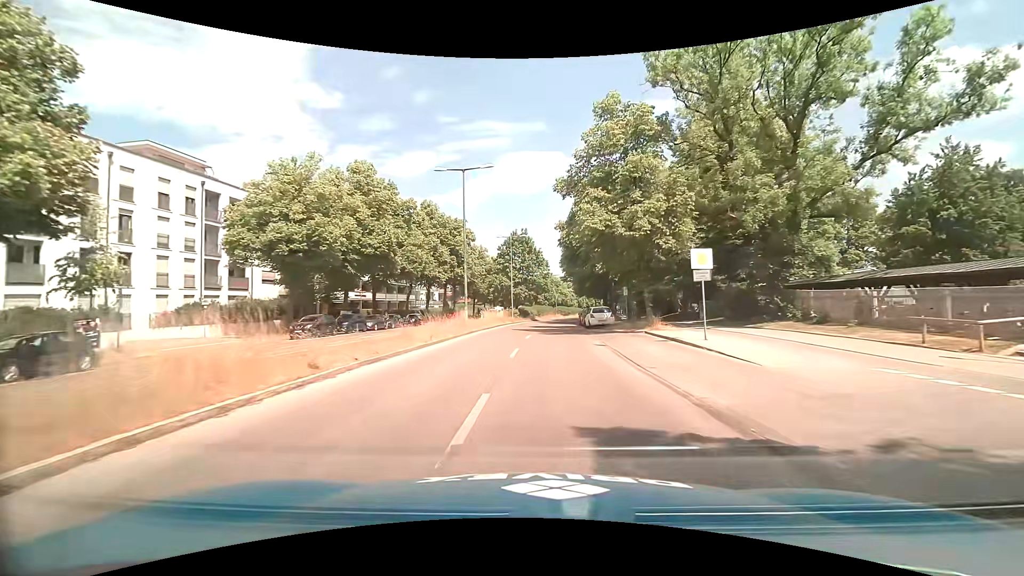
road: residential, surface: asphalt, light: Day
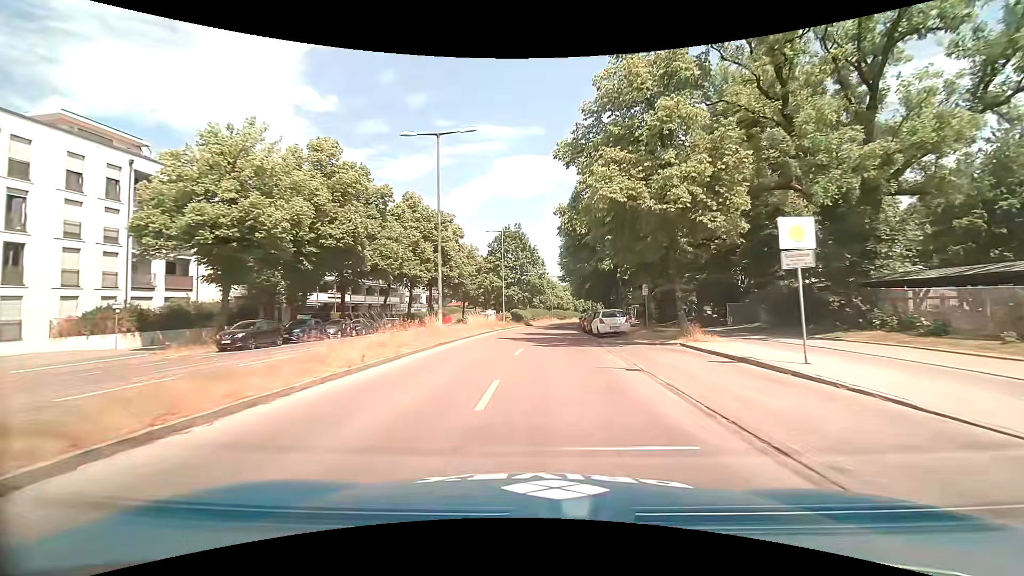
(0.0, +7.3) m; 0°
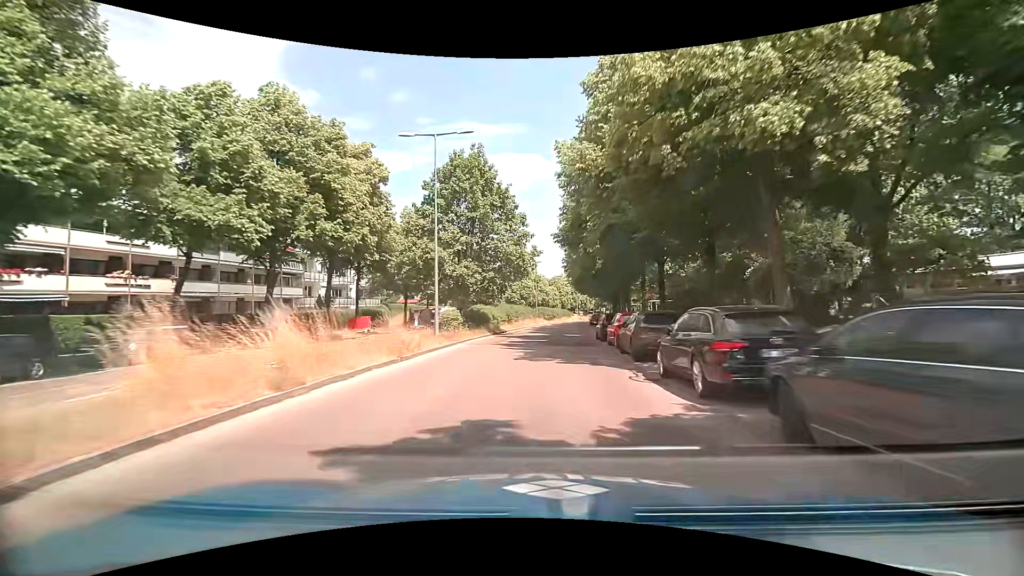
(+0.8, +29.7) m; +2°
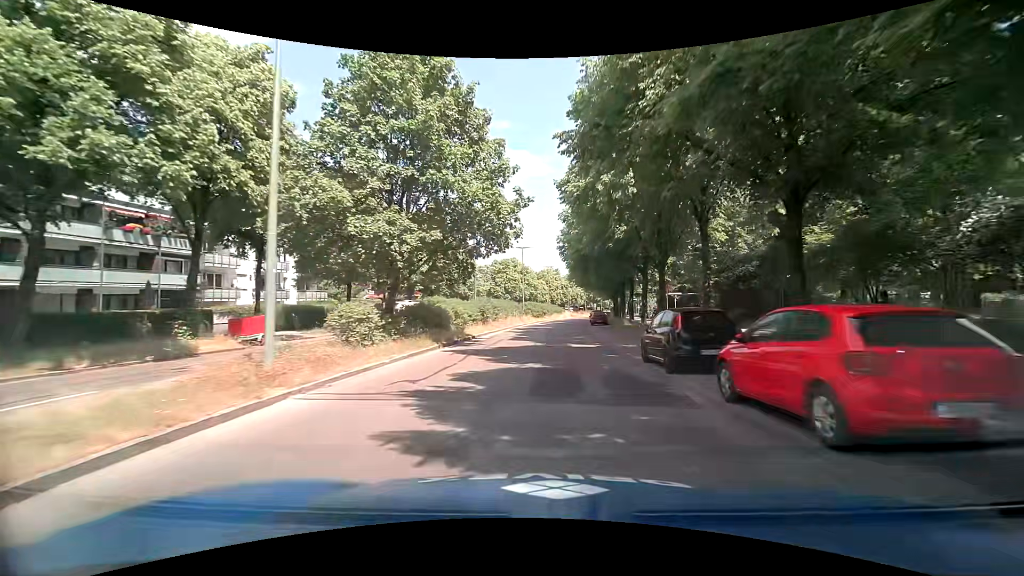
(+0.2, +14.7) m; +2°
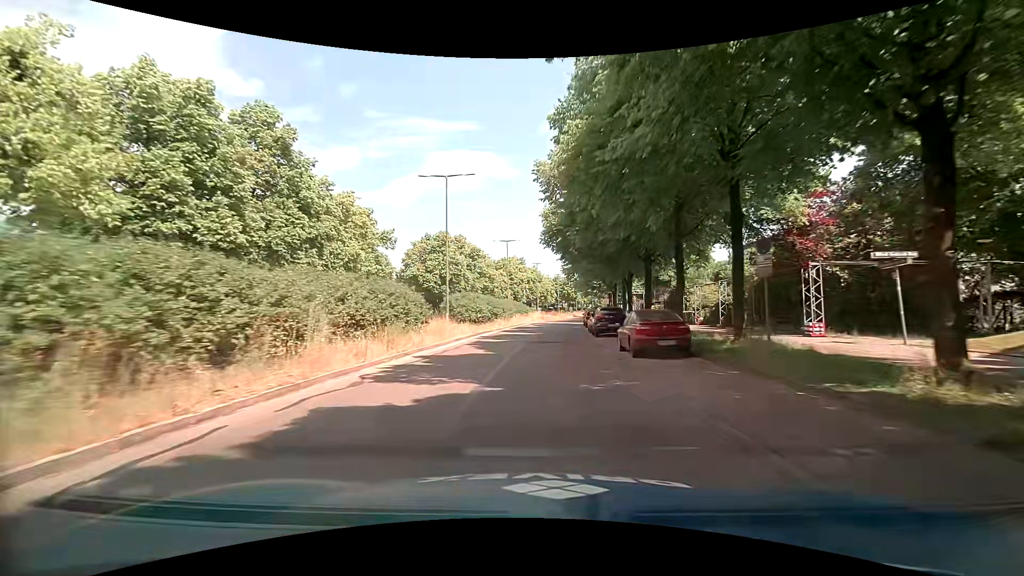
(+1.9, +37.3) m; +4°
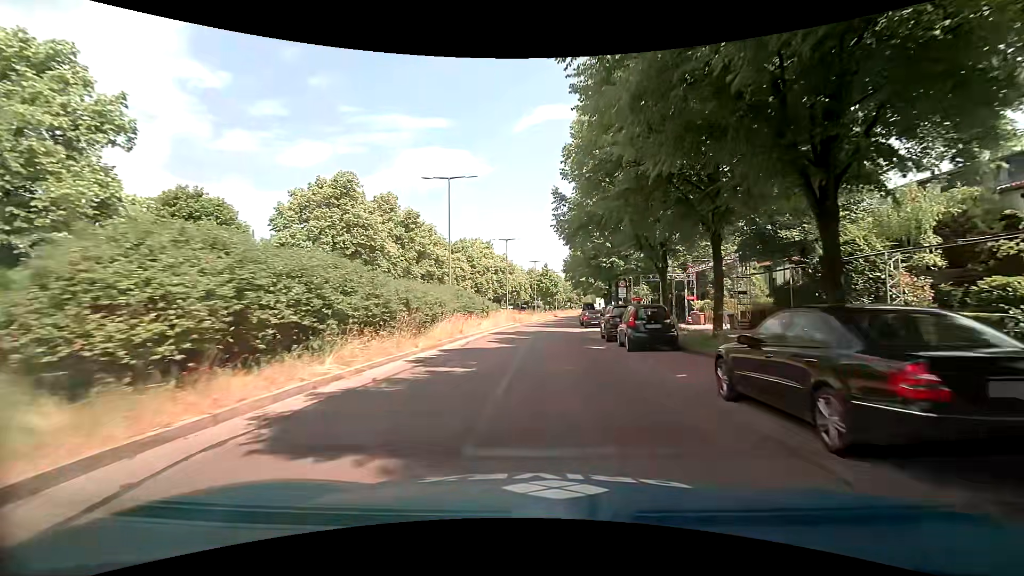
(+0.3, +28.9) m; +3°
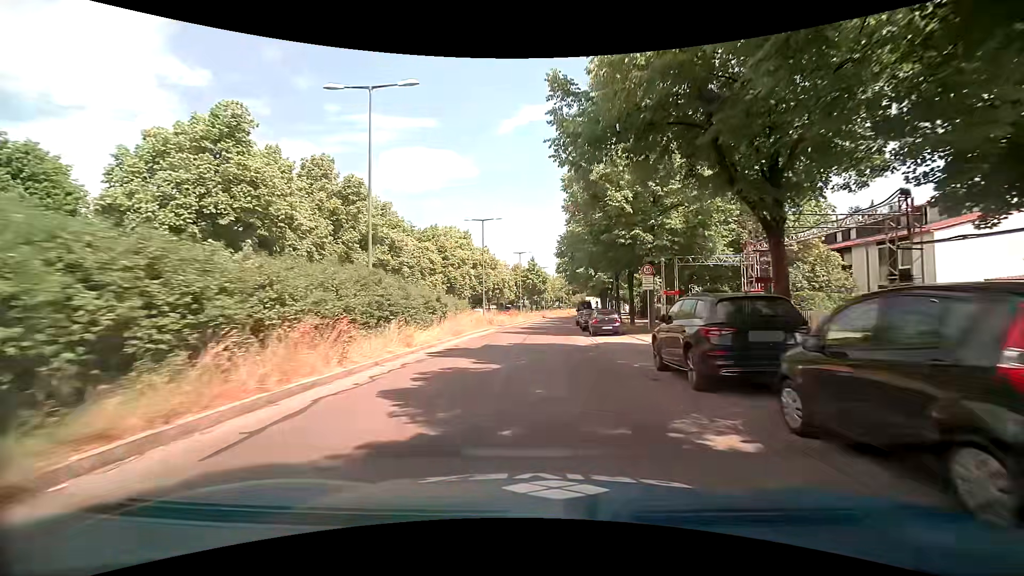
(+0.2, +13.8) m; +2°
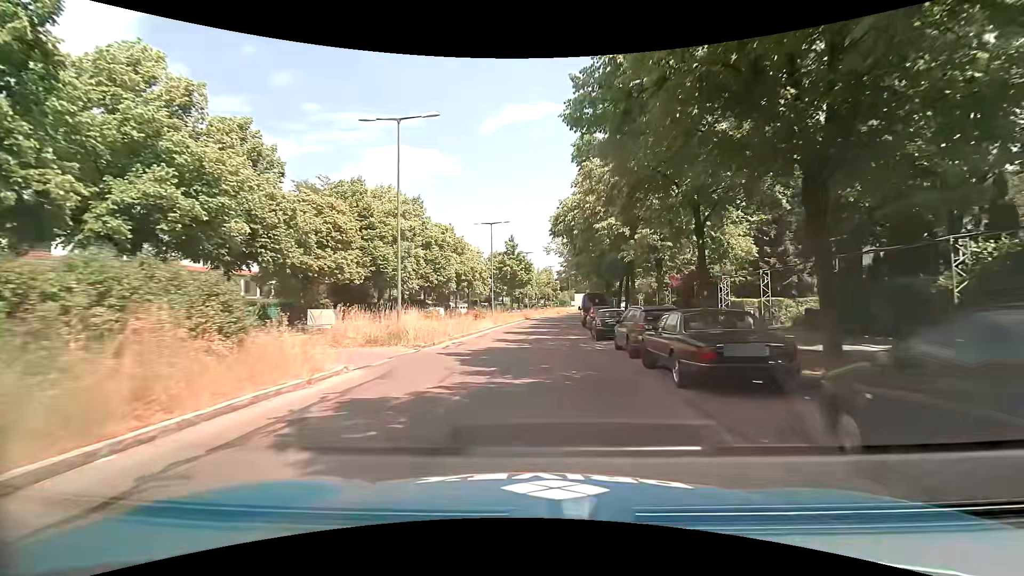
(+0.2, +25.7) m; +1°
(0, +10) (0, +20) (+1, +30) (+1, +40) (+2, +50) (+3, +60) (+4, +70) (+6, +80) (+7, +90) (+8, +100) m
